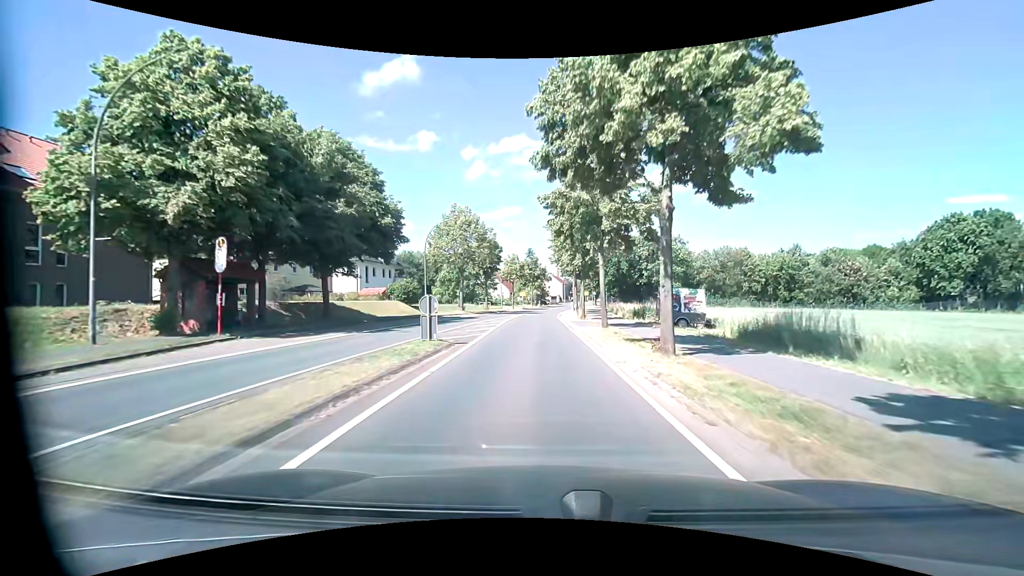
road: primary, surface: asphalt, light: Day
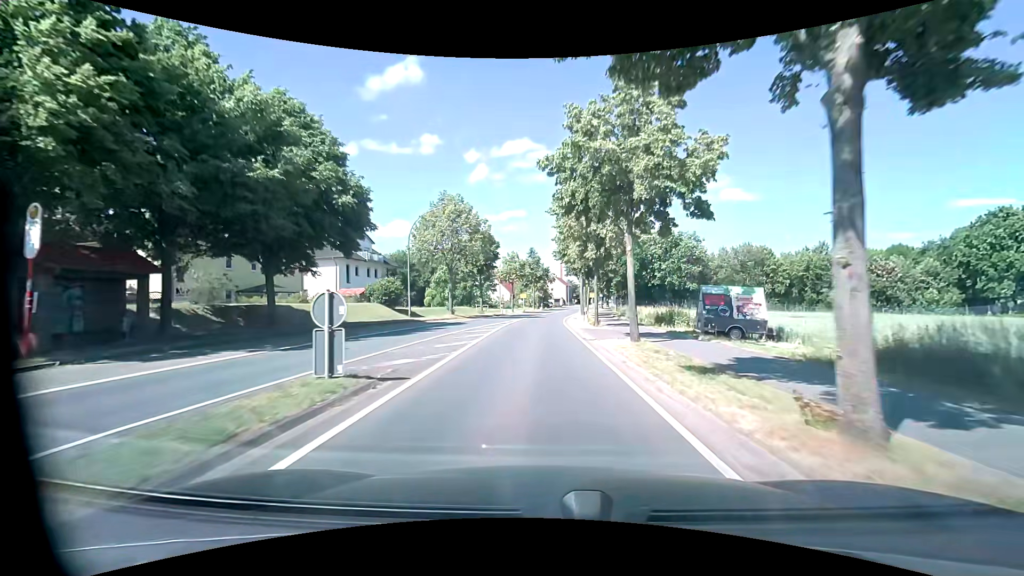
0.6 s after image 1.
(0.0, +7.4) m; 0°
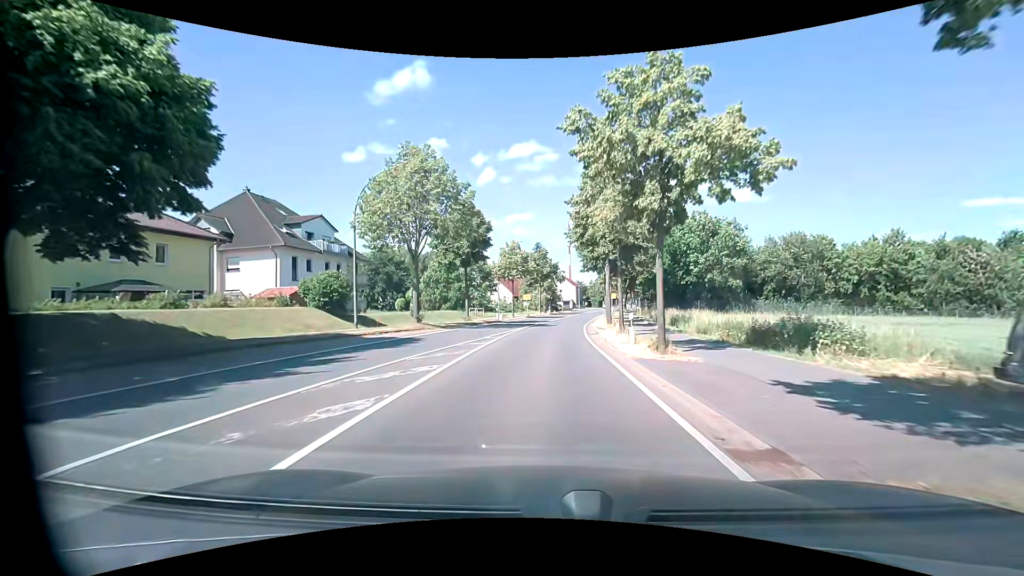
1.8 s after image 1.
(-0.2, +14.5) m; -1°
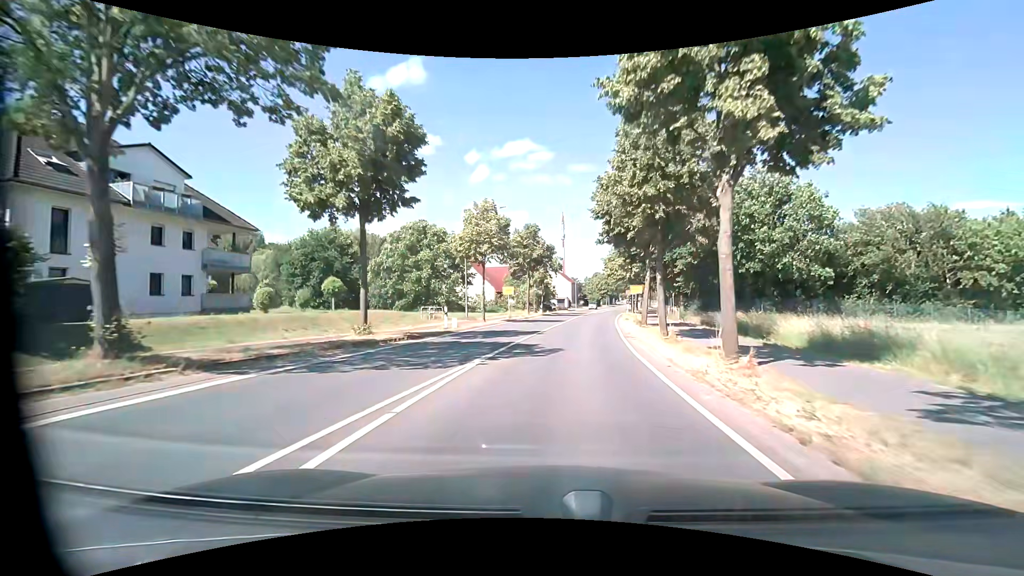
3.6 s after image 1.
(+0.1, +21.4) m; +1°
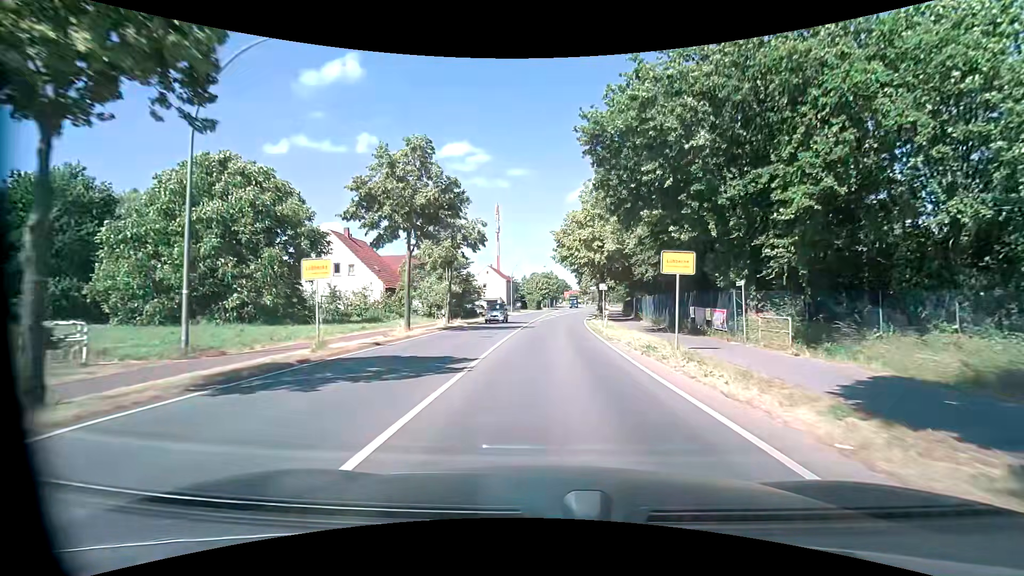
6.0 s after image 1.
(+1.8, +28.2) m; +8°
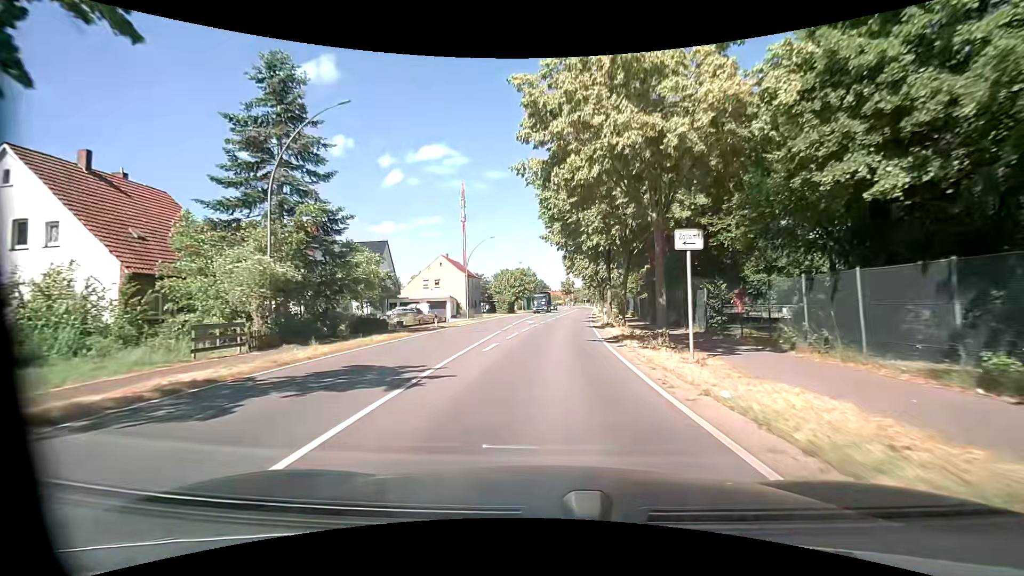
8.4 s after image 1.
(+0.6, +28.8) m; +2°
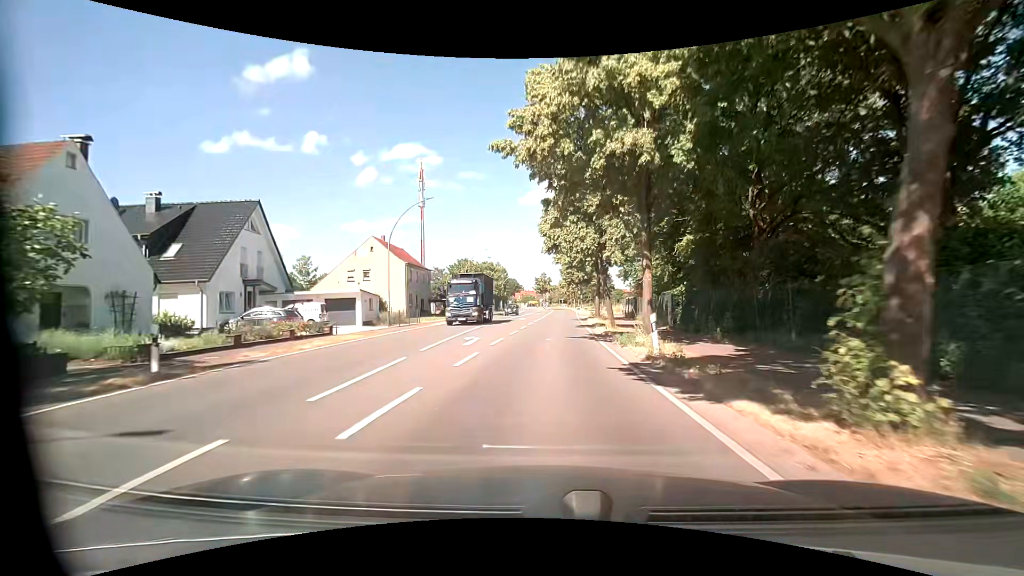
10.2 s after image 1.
(+0.6, +21.8) m; +3°
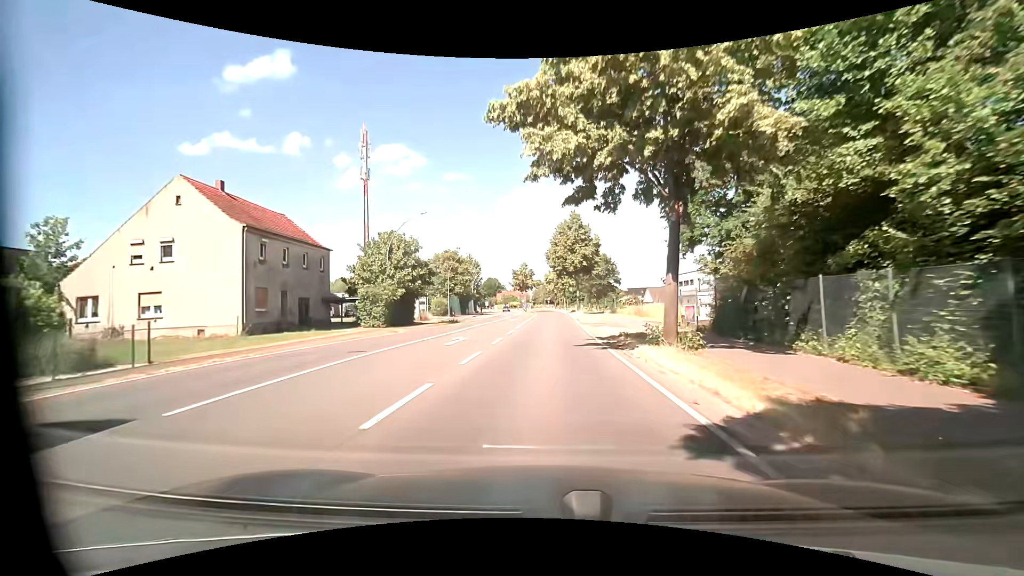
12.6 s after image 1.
(+0.8, +29.6) m; +2°
(0, +10) (0, +20) (0, +30) (0, +40) (0, +50) (0, +60) (+1, +70) (0, +80) (0, +90) (0, +100) m
